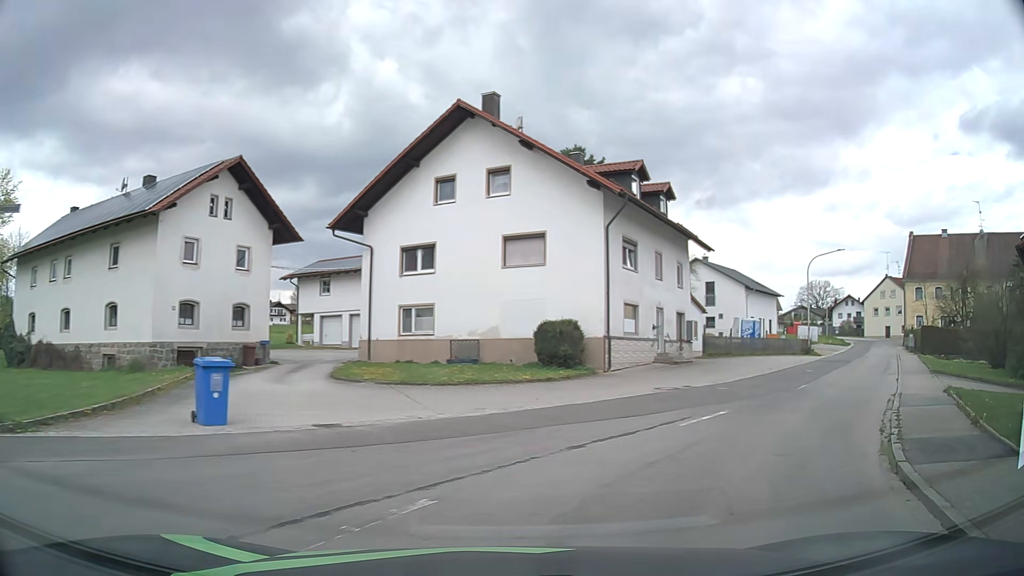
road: tertiary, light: Day
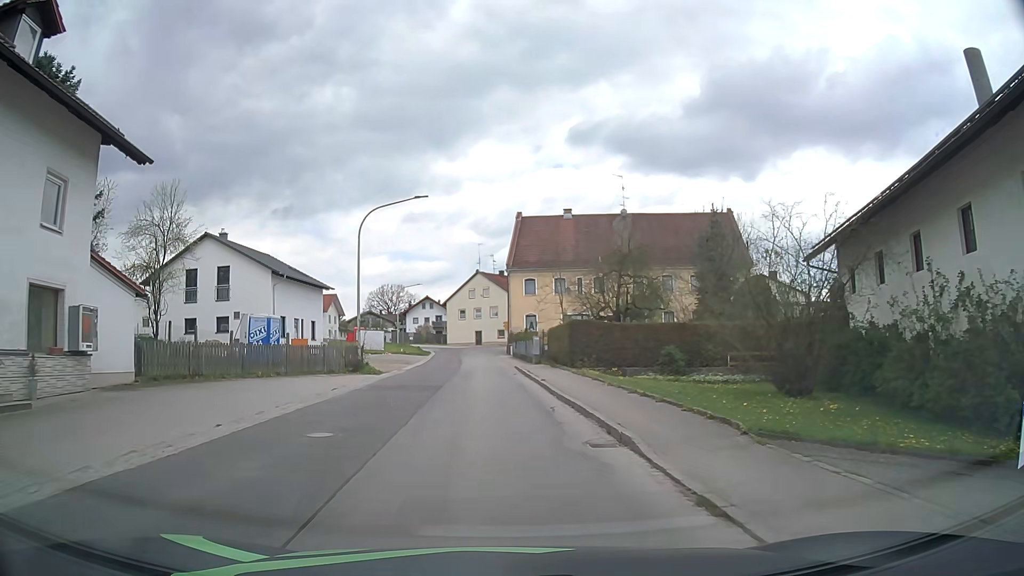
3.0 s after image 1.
(+8.9, +18.5) m; +38°
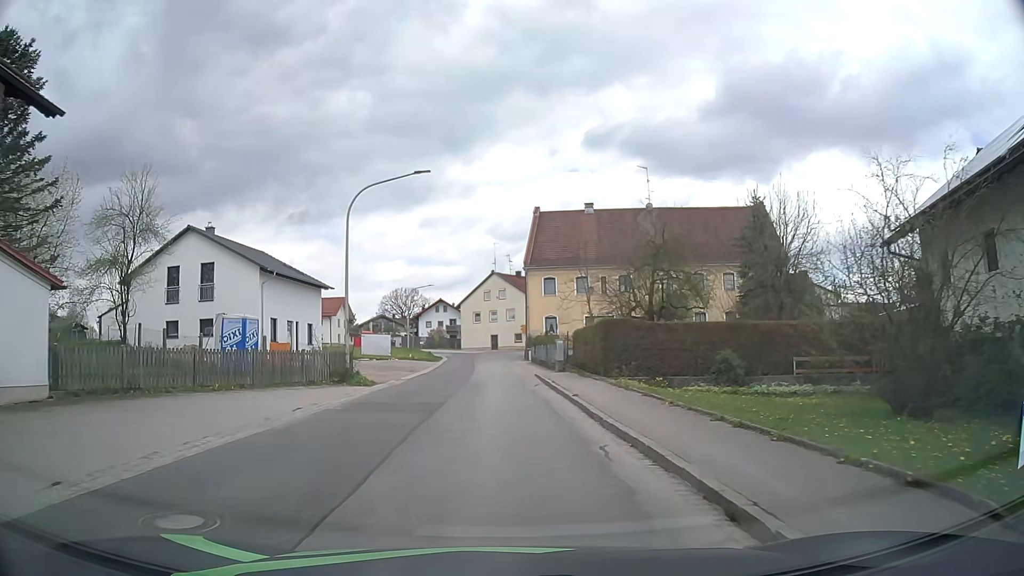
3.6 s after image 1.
(-0.1, +5.2) m; -1°
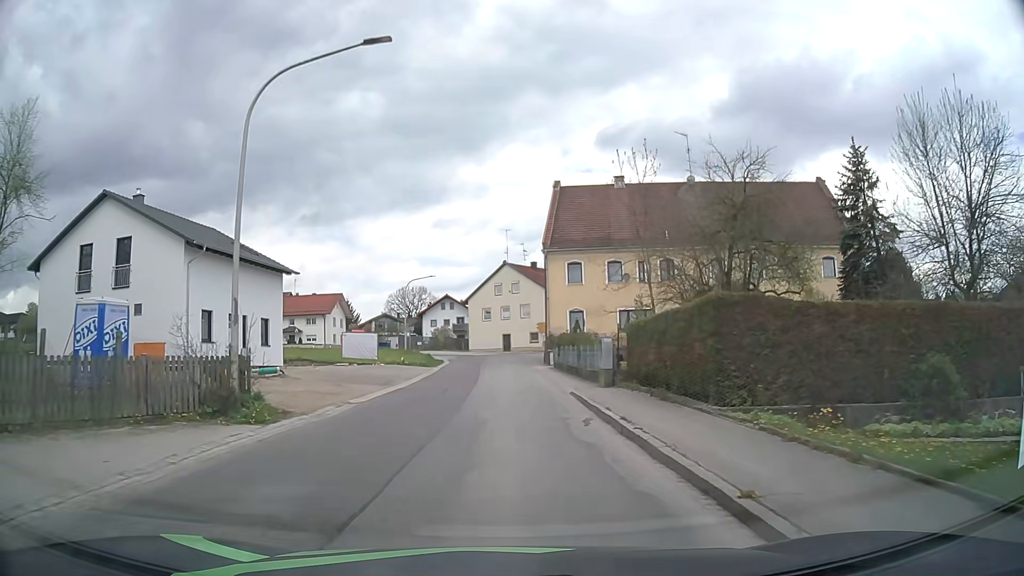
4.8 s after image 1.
(-0.2, +11.3) m; -1°
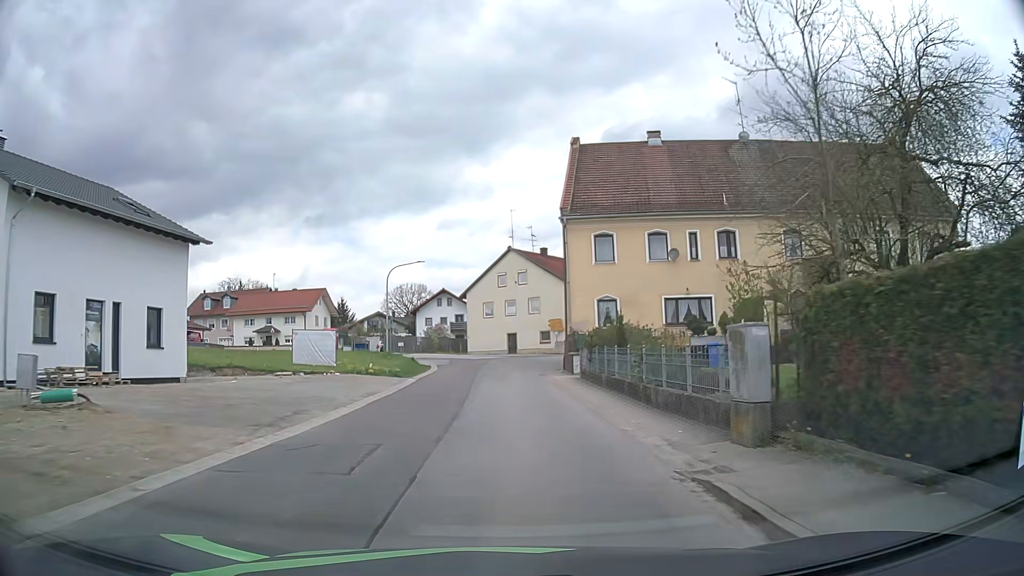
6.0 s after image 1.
(0.0, +12.4) m; 0°
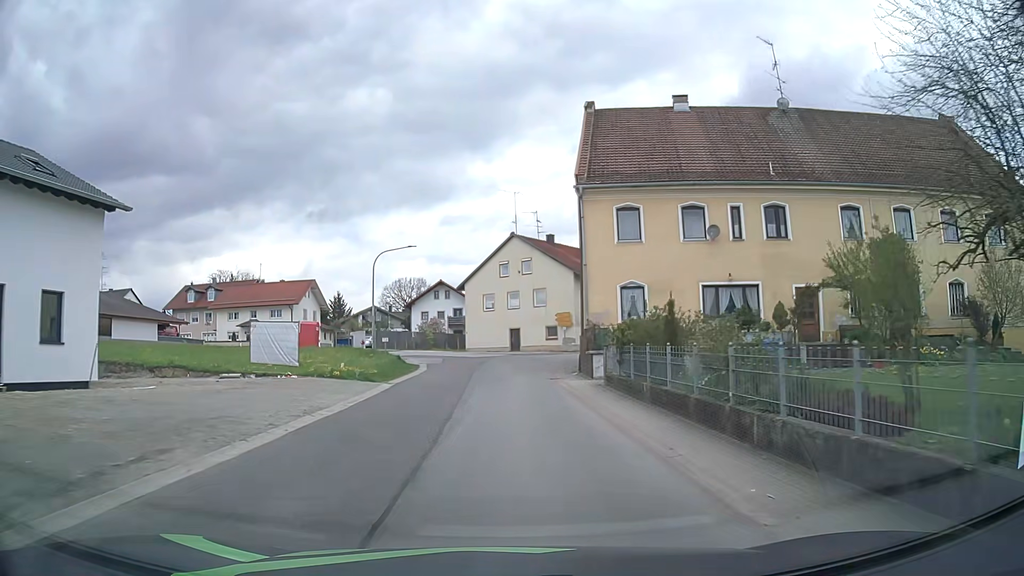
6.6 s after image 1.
(0.0, +6.4) m; -1°
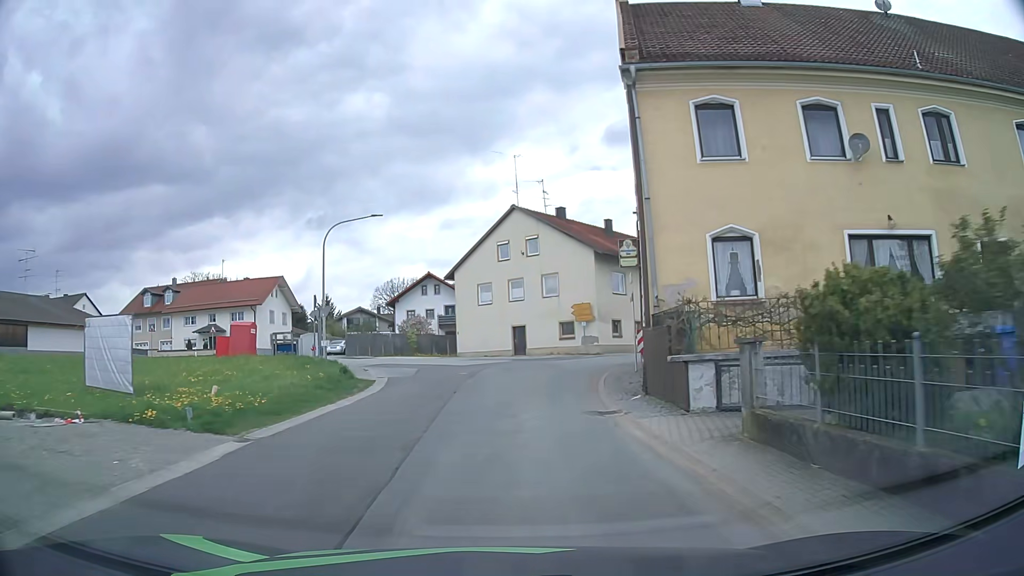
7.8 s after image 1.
(+0.1, +12.8) m; 0°
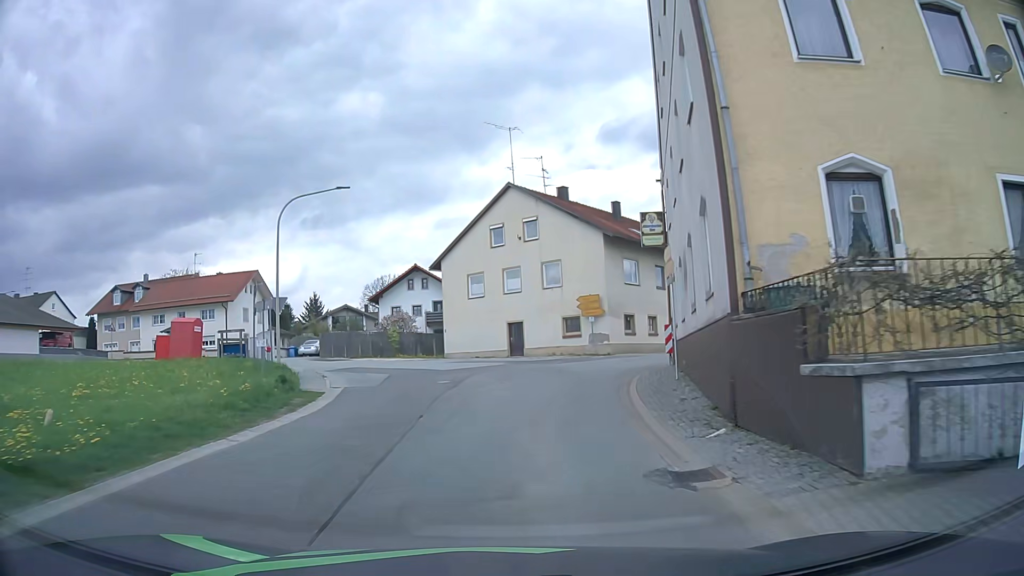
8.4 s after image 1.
(0.0, +6.2) m; 0°
(0, +10) (+1, +20) (+5, +29) (+11, +37) (+18, +44) (+26, +51) (+33, +58) (+40, +65) (+47, +72) (+53, +80) m
